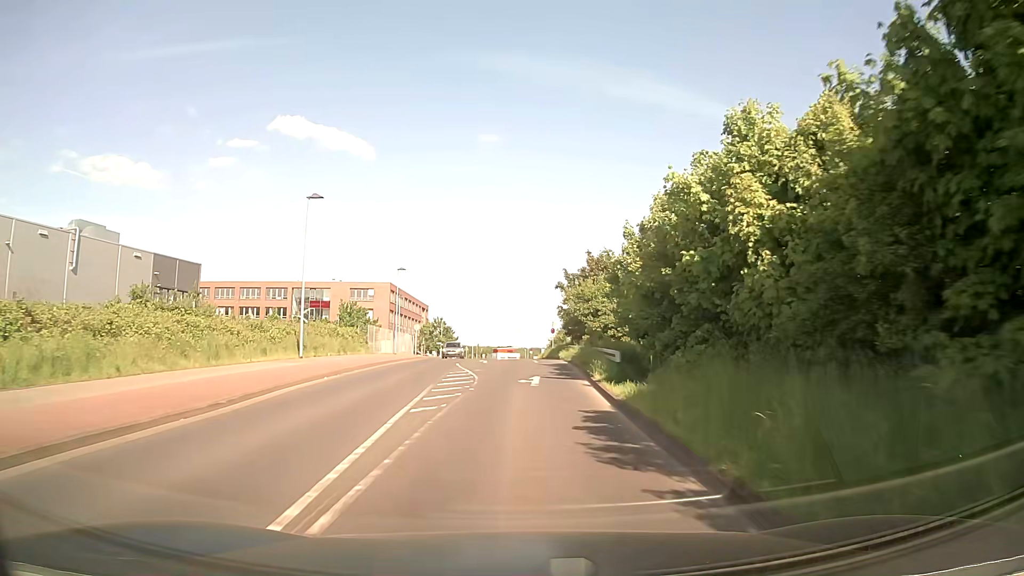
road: tertiary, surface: asphalt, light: Day
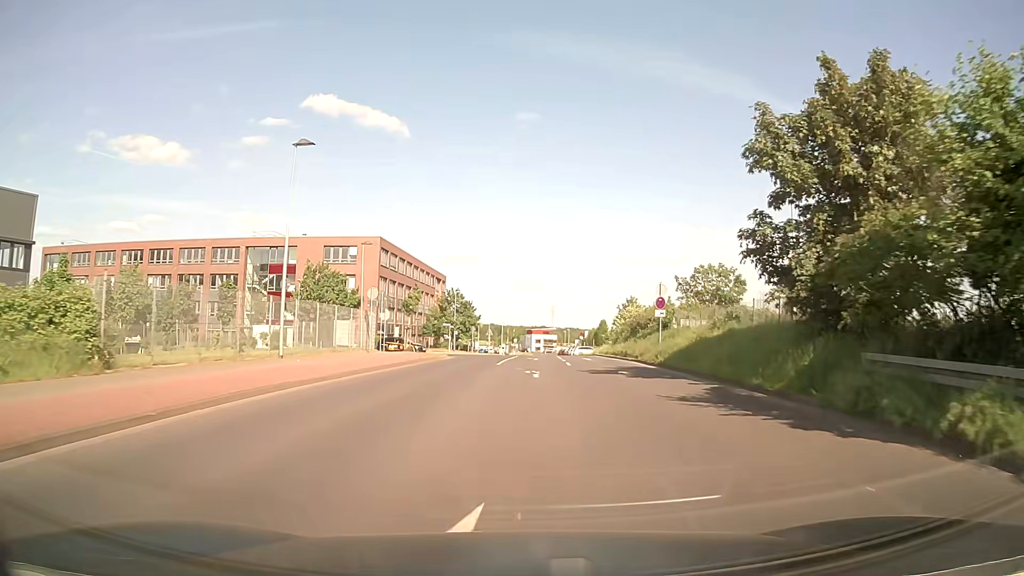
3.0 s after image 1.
(-1.6, +37.3) m; -3°
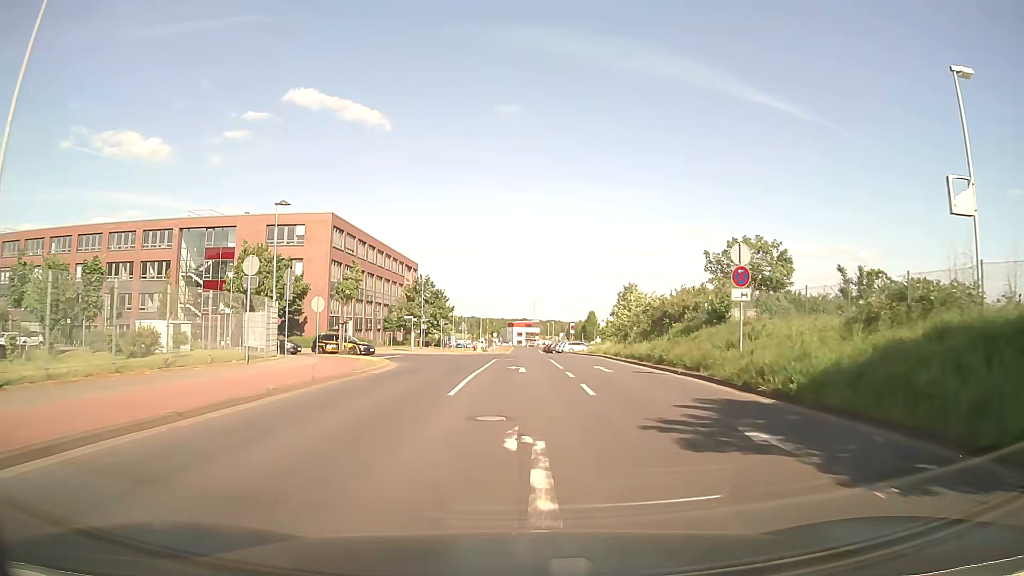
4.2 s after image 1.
(+0.2, +14.0) m; +2°
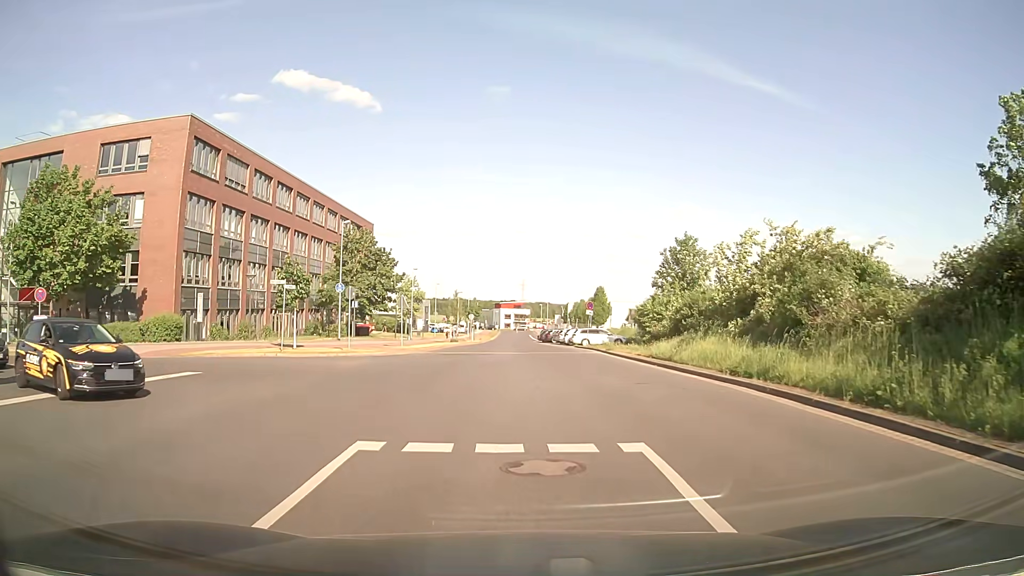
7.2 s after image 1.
(+0.3, +29.7) m; +1°
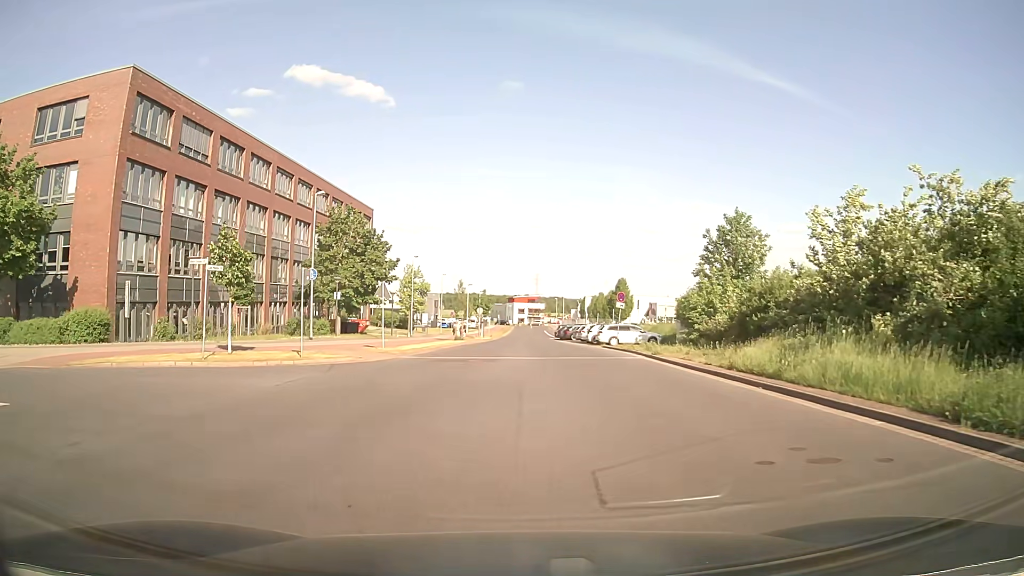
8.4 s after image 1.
(-0.1, +8.6) m; 0°
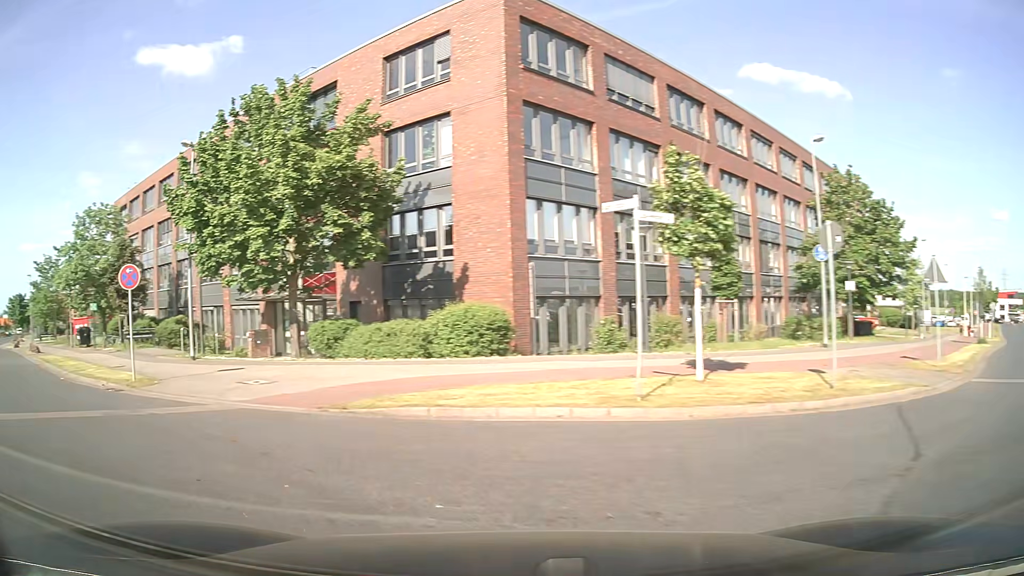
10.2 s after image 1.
(-3.0, +10.3) m; -42°
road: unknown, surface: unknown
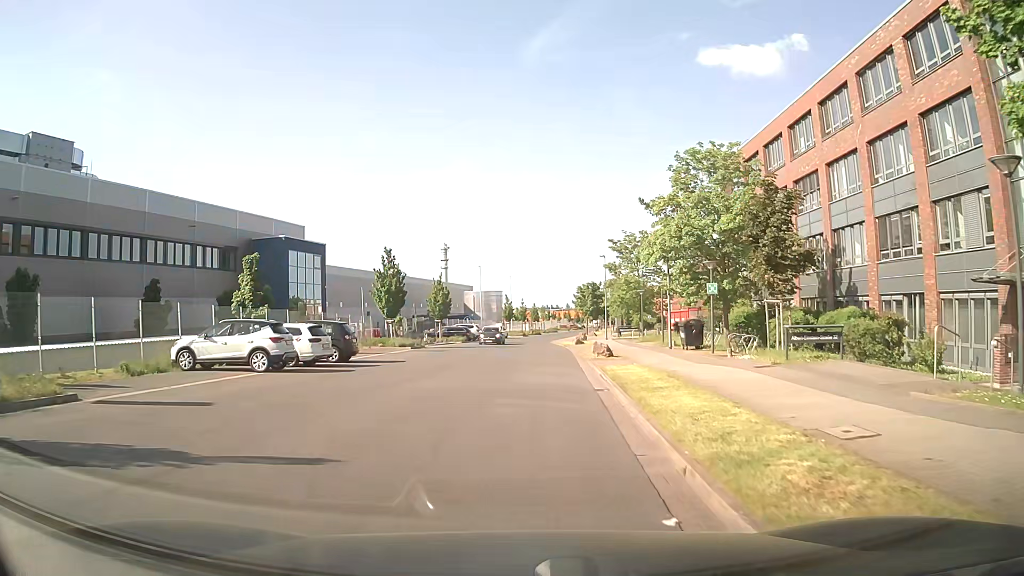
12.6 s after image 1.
(-9.7, +13.5) m; -51°
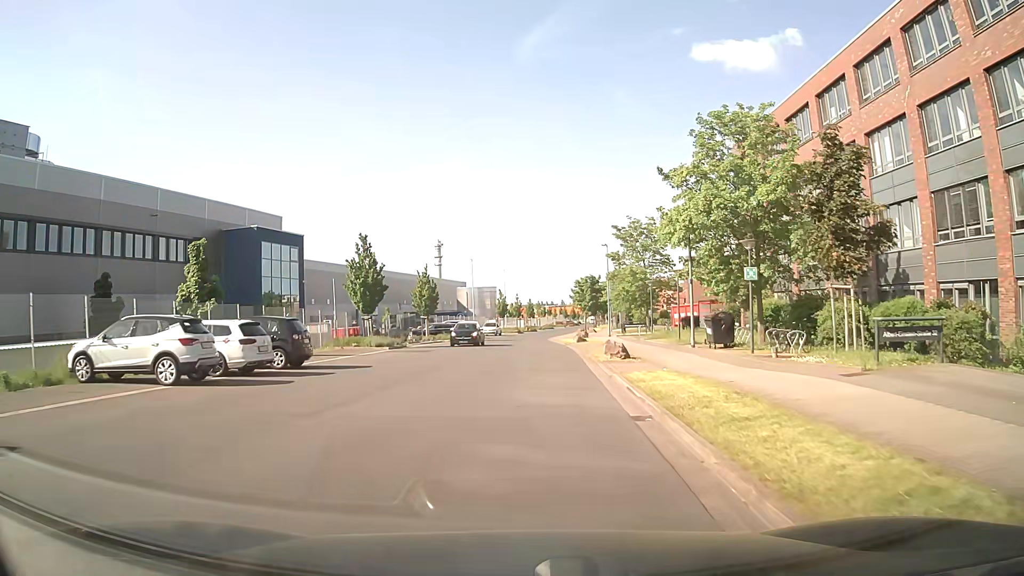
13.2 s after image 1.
(0.0, +5.5) m; 0°
(0, +10) (0, +20) (+1, +30) (+1, +40) (+1, +50) (+2, +60) (+3, +70) (+4, +80) (+6, +90) (+7, +100) m
